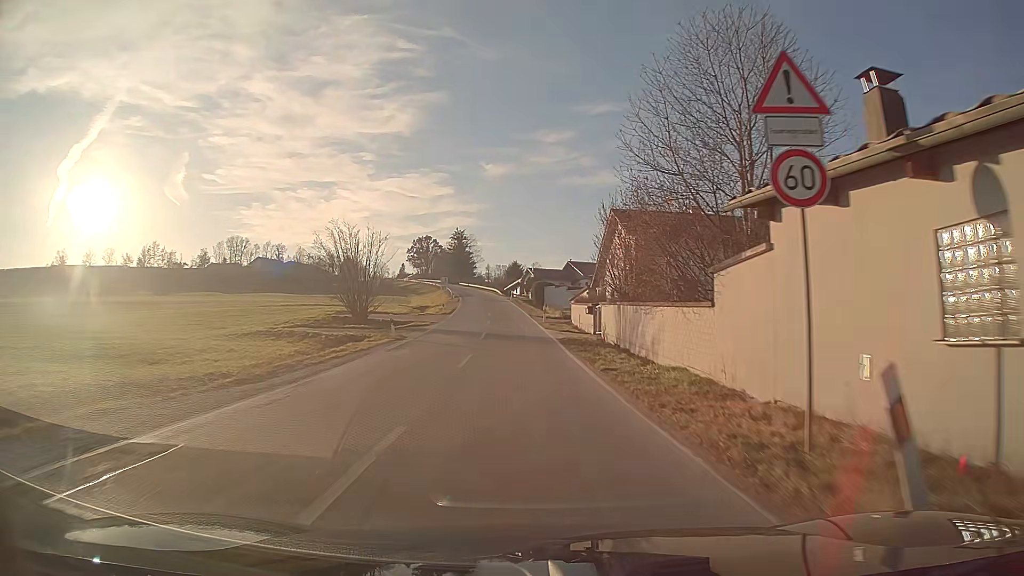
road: tertiary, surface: asphalt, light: Day
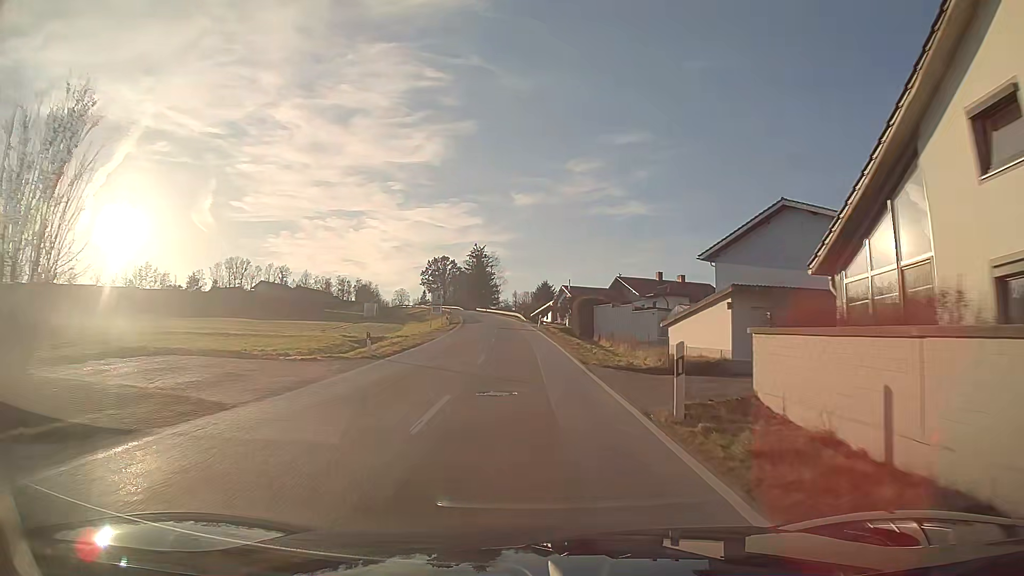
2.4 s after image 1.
(-0.8, +32.4) m; -2°
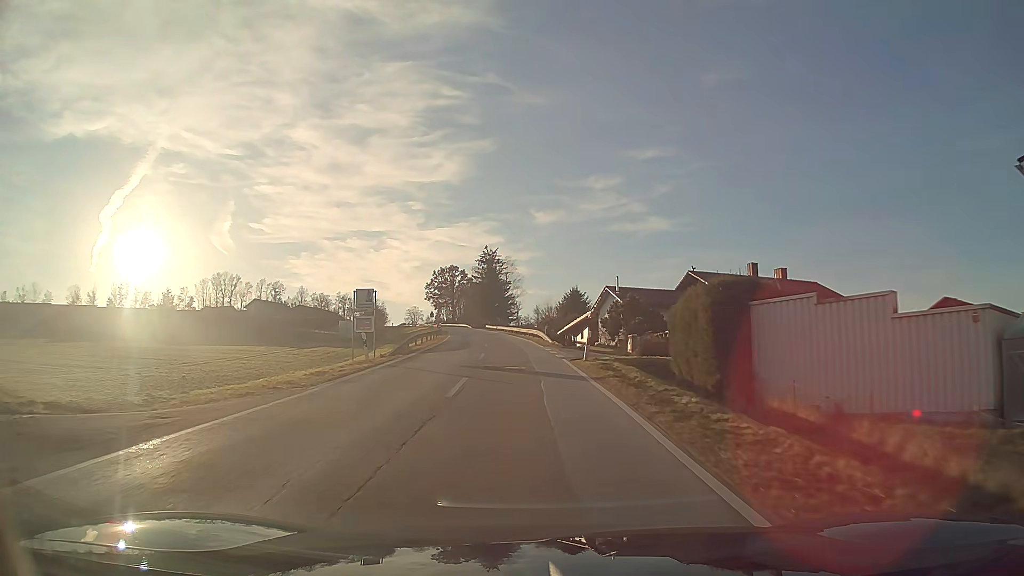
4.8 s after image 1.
(-0.5, +32.4) m; -2°
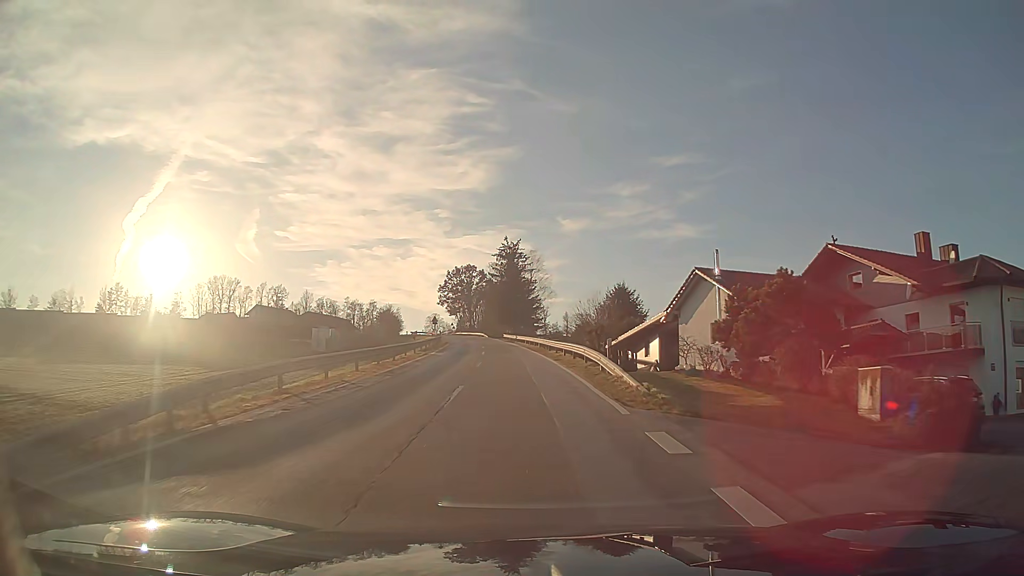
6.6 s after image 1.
(-0.5, +25.0) m; -2°
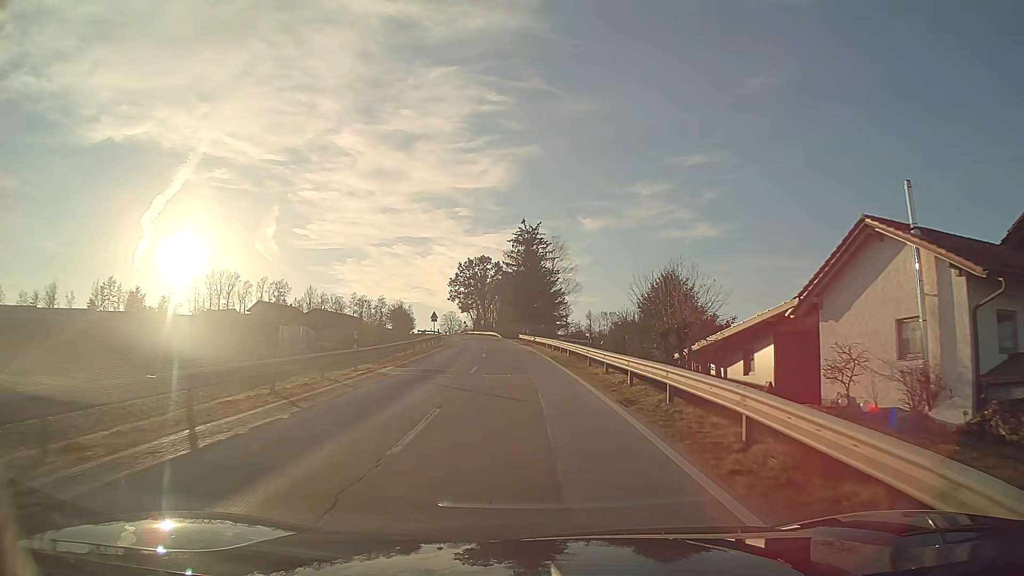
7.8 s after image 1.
(-0.3, +16.9) m; -2°
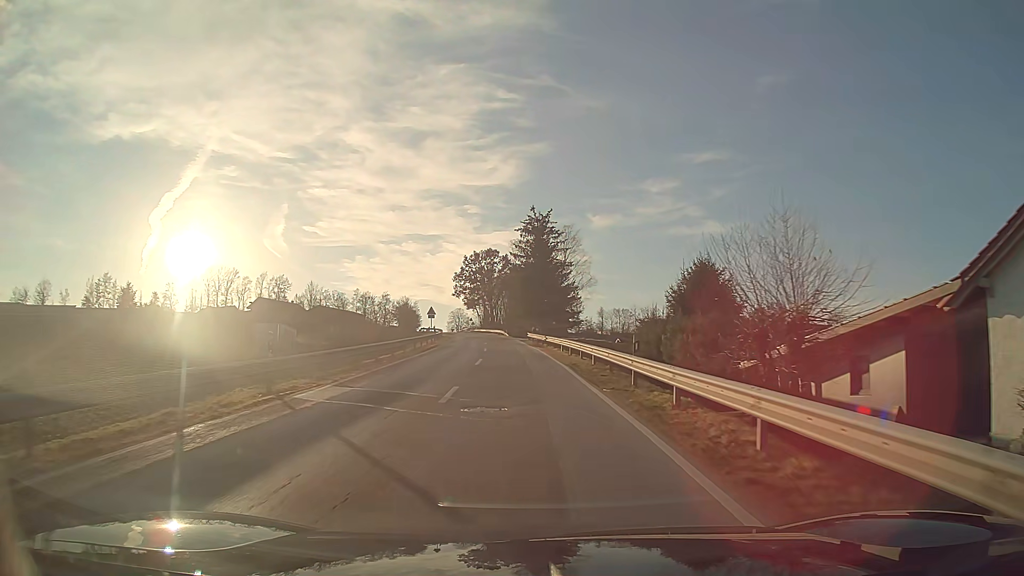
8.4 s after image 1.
(-0.1, +8.5) m; -1°
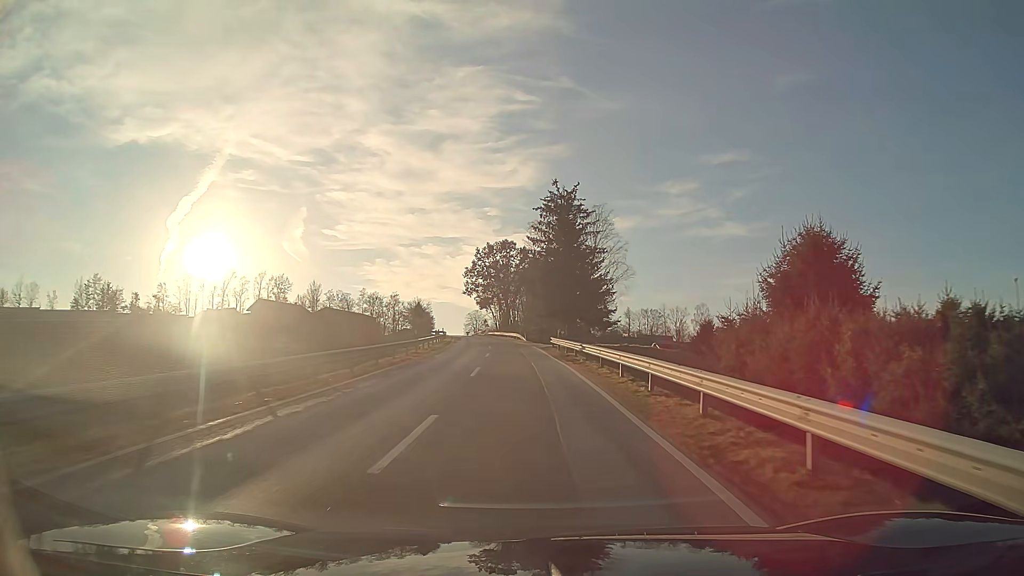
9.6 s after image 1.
(-0.2, +17.1) m; -2°
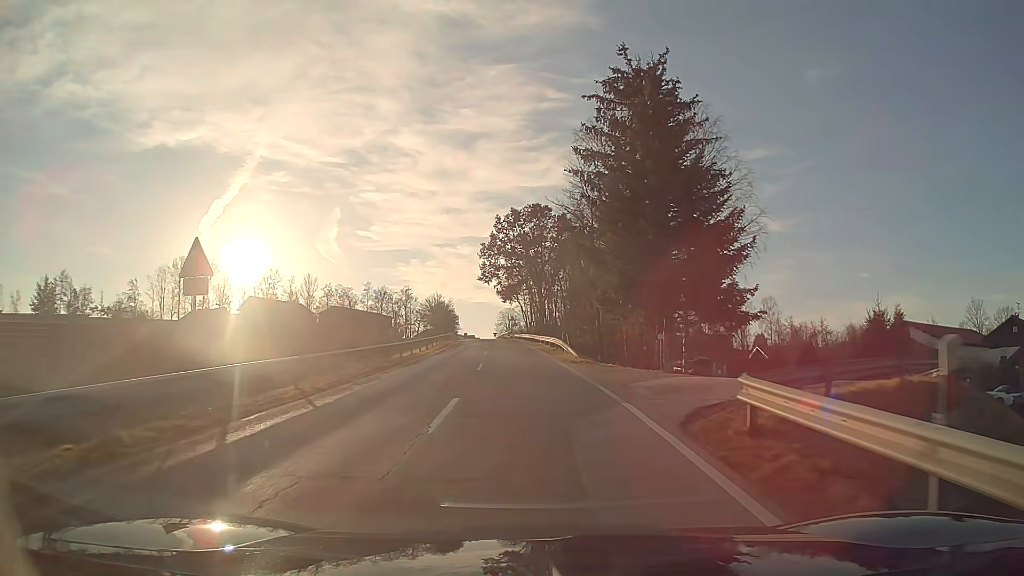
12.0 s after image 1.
(-1.0, +34.3) m; -3°
